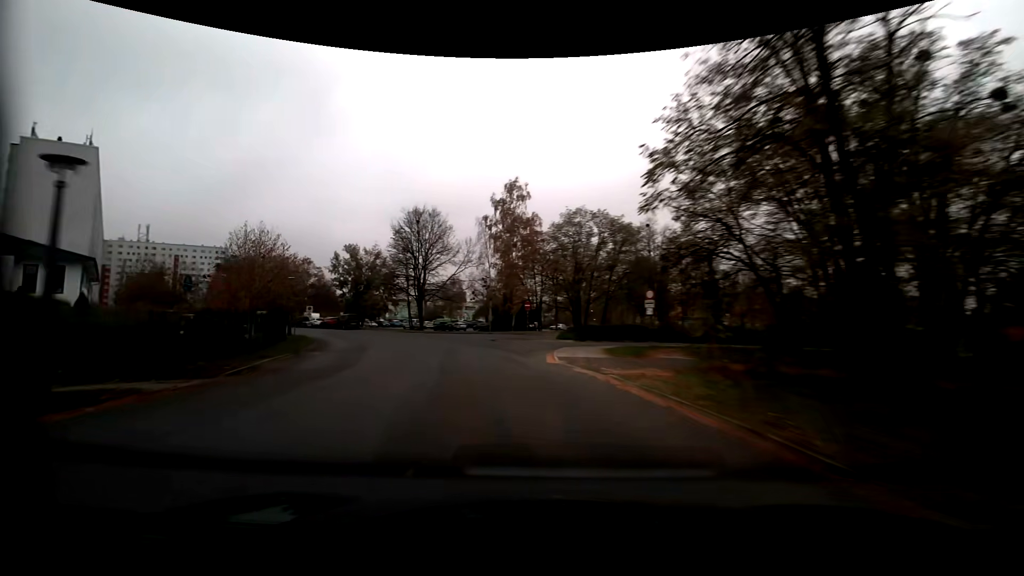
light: Dusk
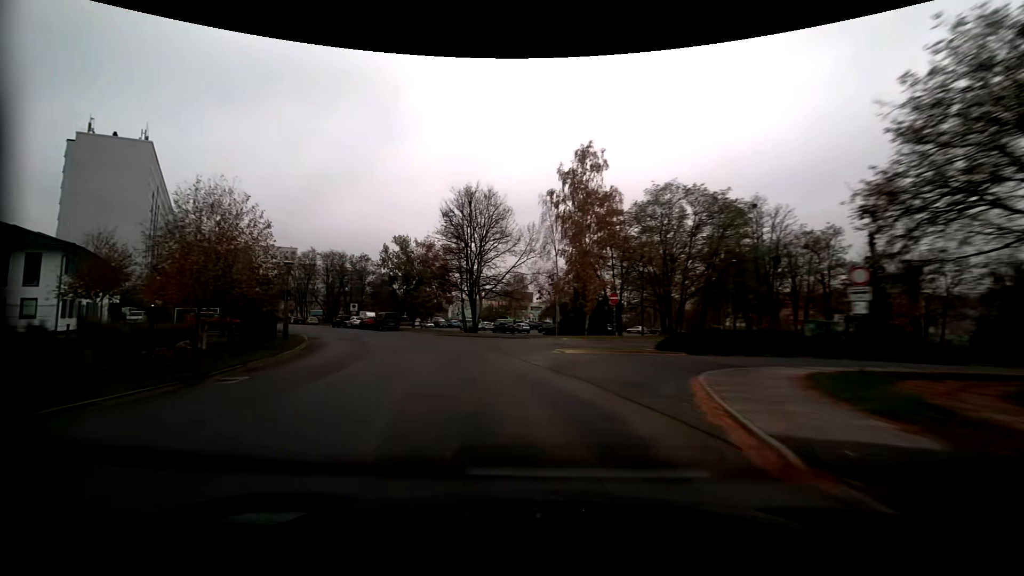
(-0.9, +11.7) m; -8°
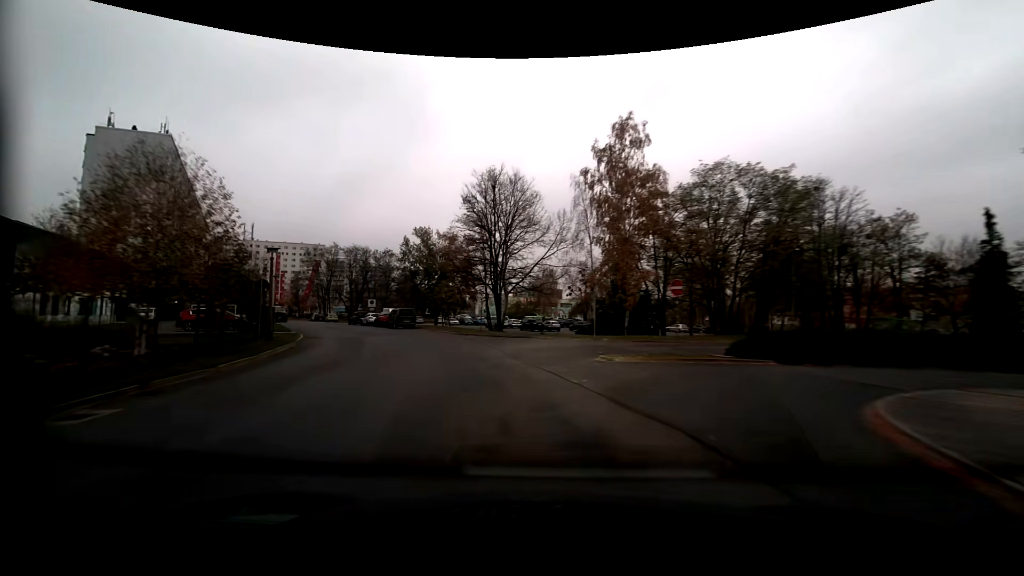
(-0.1, +5.3) m; -4°
